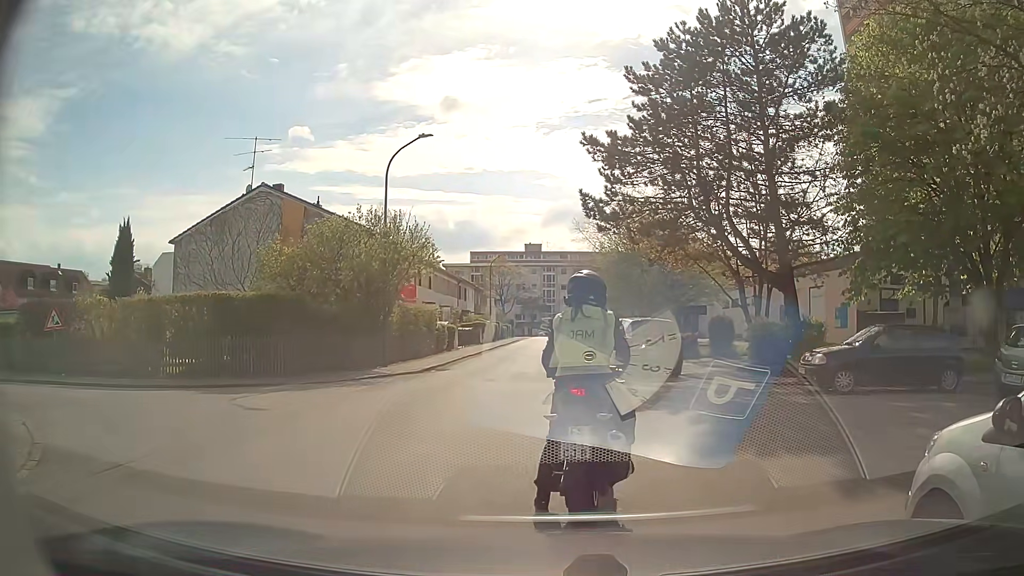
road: residential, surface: asphalt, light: Day
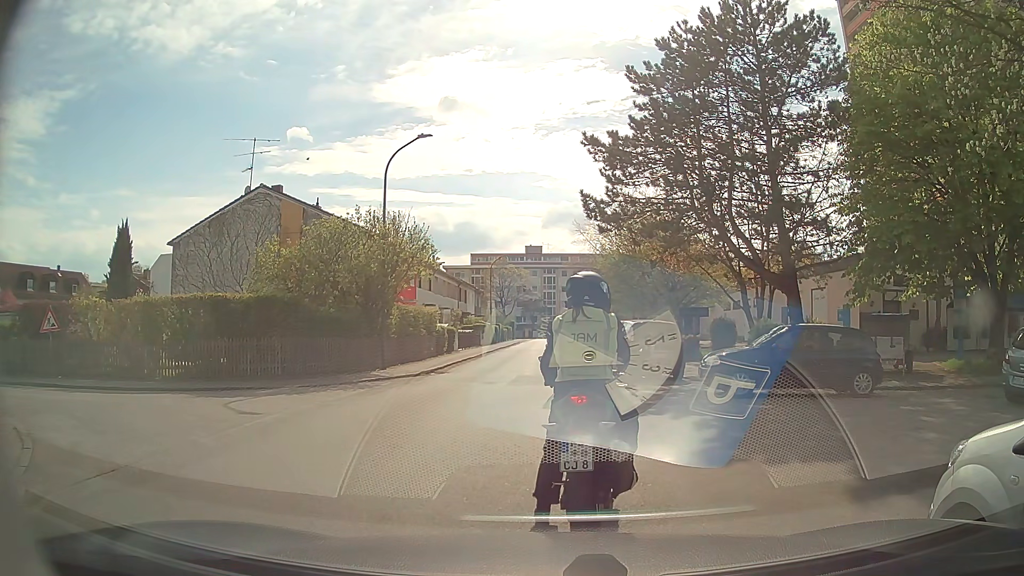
(0.0, +0.3) m; 0°
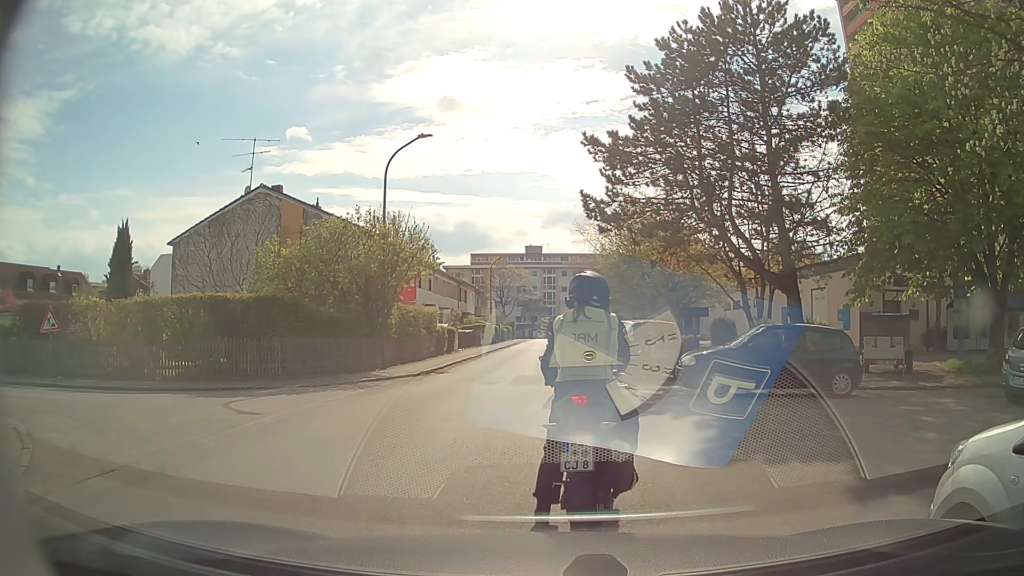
(0.0, 0.0) m; 0°
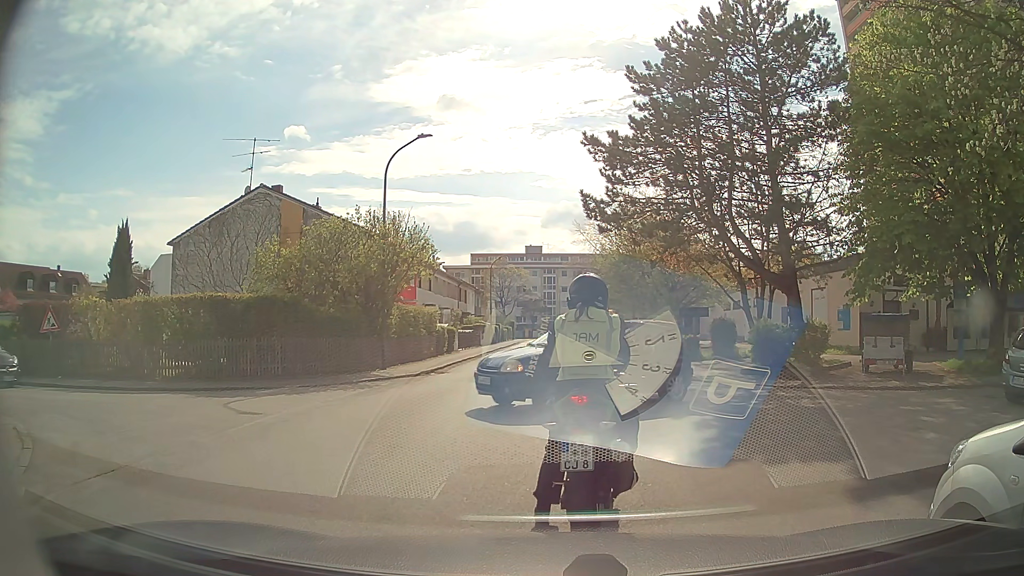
(0.0, 0.0) m; 0°
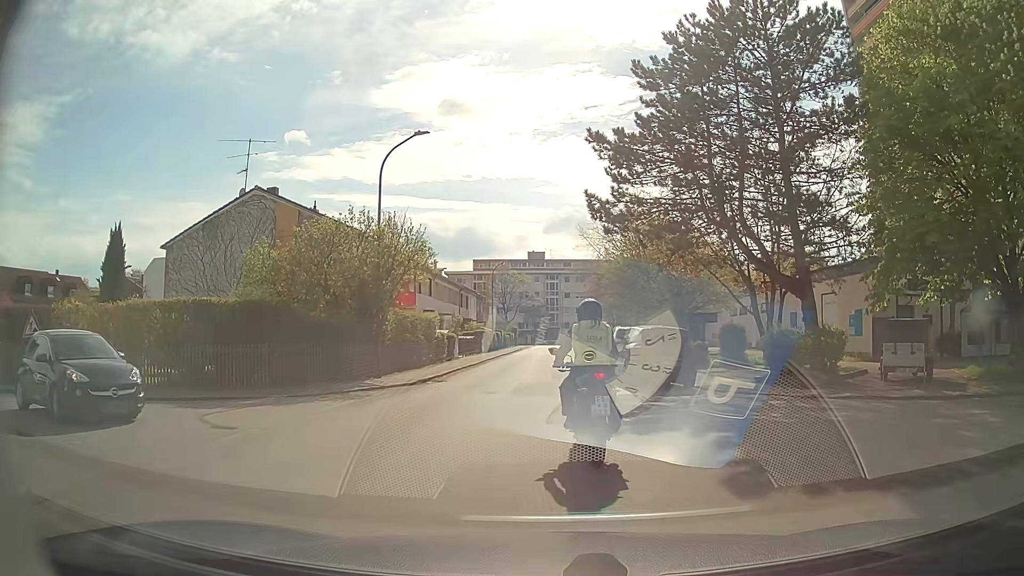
(0.0, +1.2) m; -3°
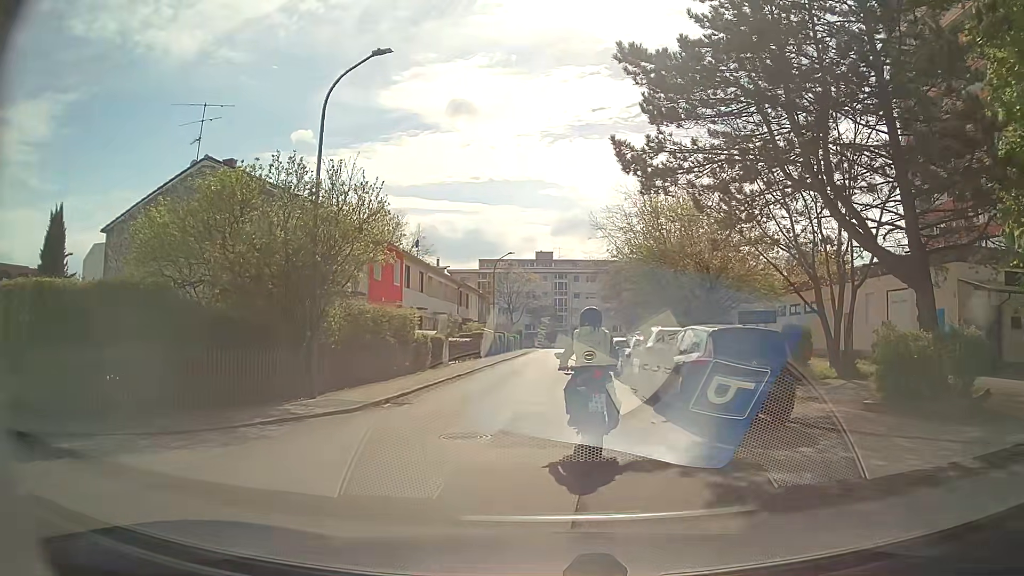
(-0.1, +6.9) m; -1°
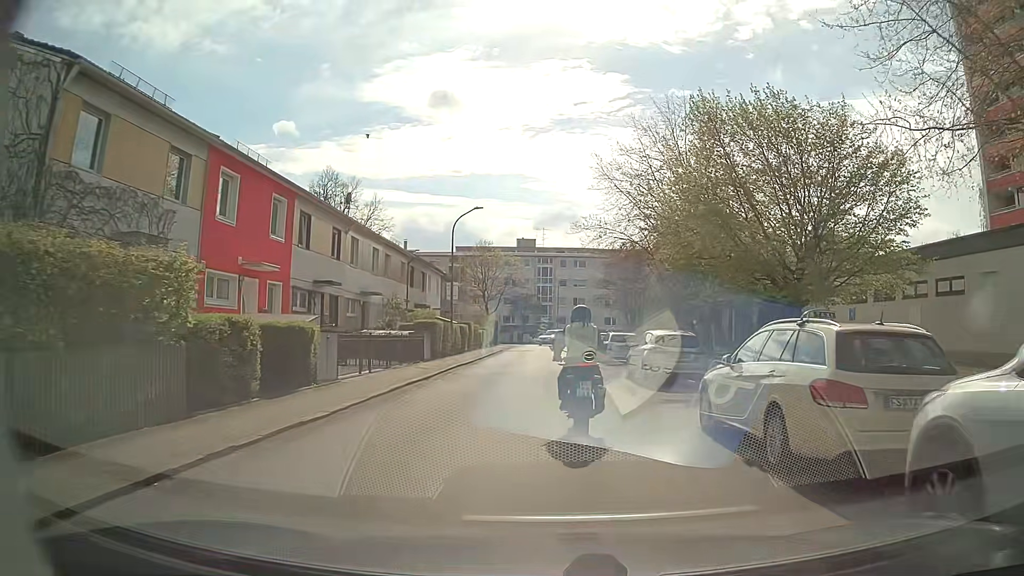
(-0.1, +15.6) m; +2°
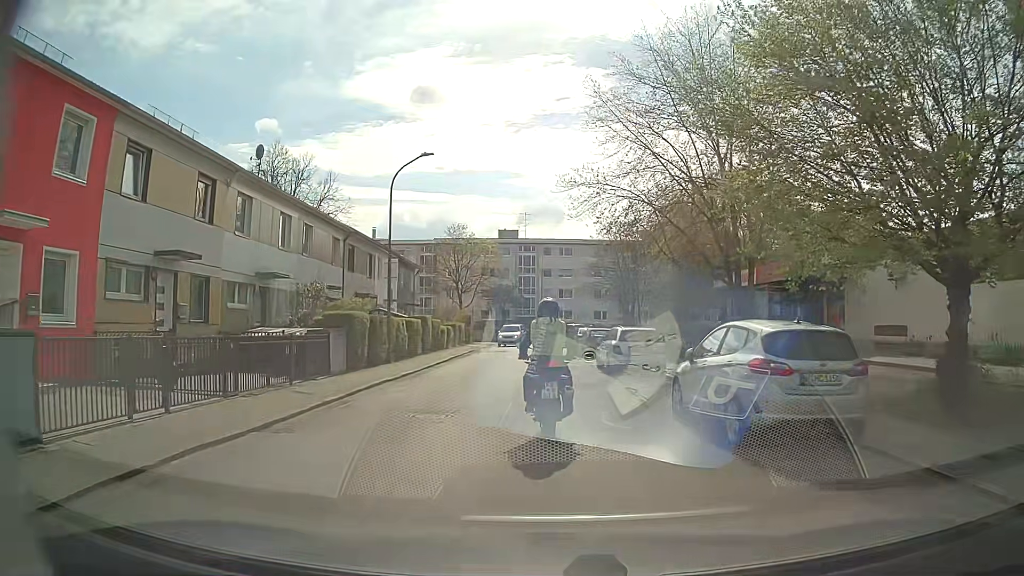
(+0.2, +10.1) m; +1°
